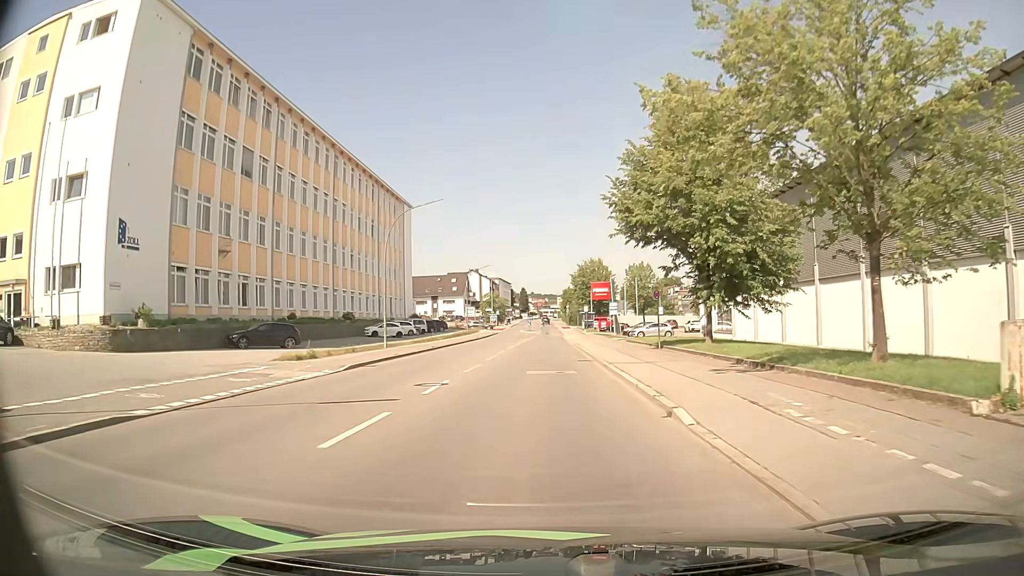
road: tertiary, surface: asphalt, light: Day
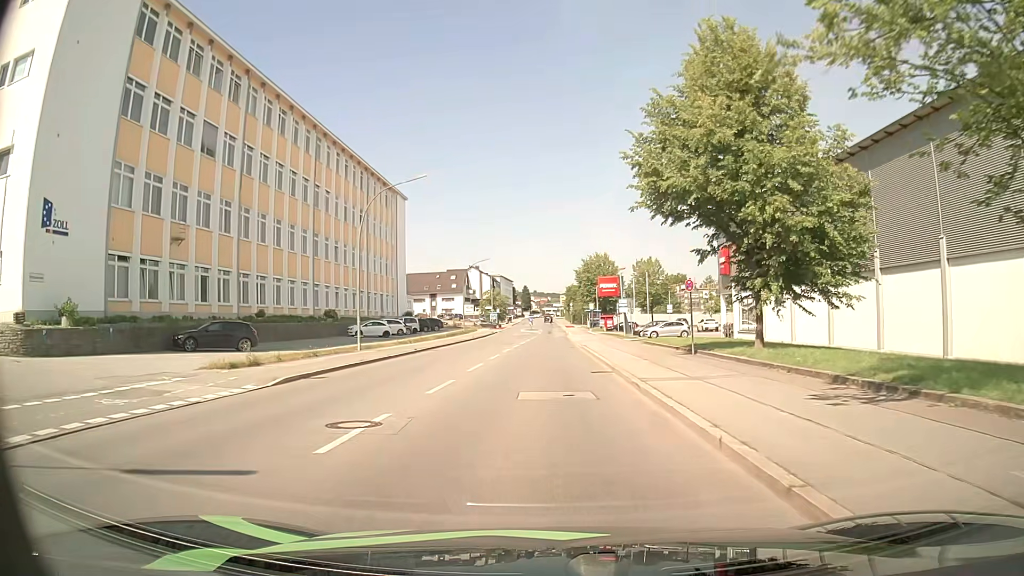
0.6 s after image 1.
(0.0, +6.4) m; 0°
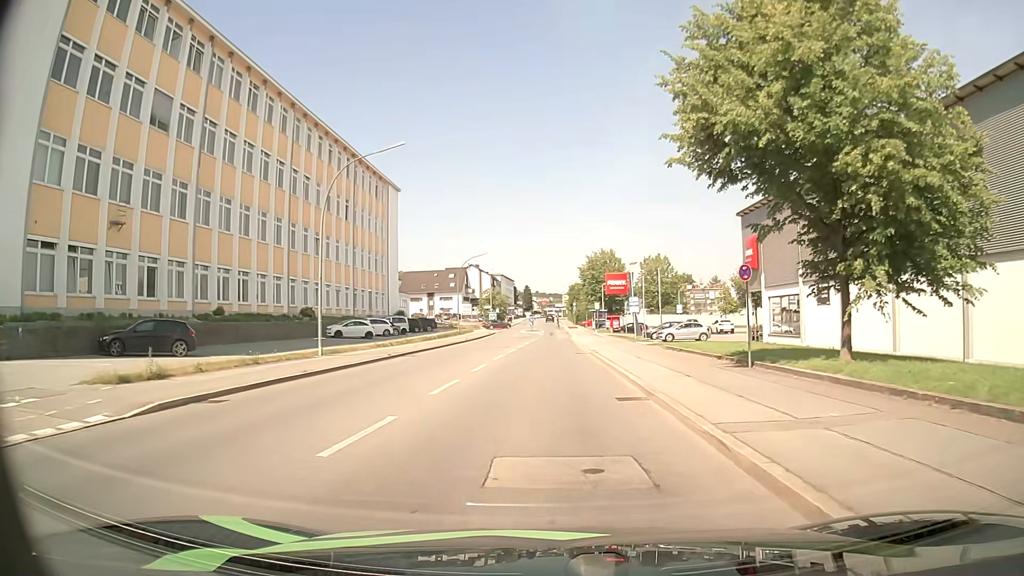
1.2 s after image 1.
(0.0, +6.4) m; 0°
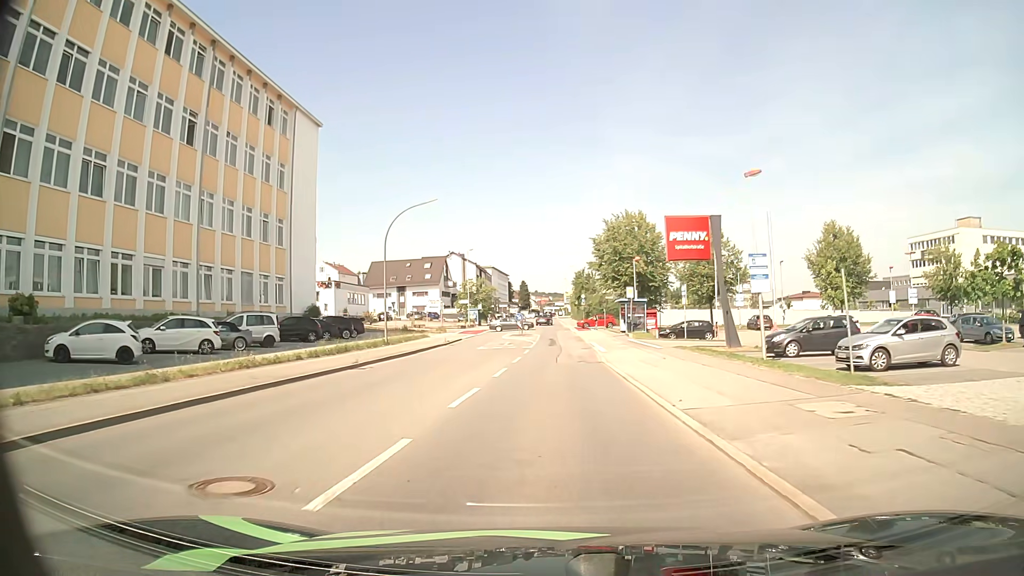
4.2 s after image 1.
(+0.1, +32.6) m; 0°
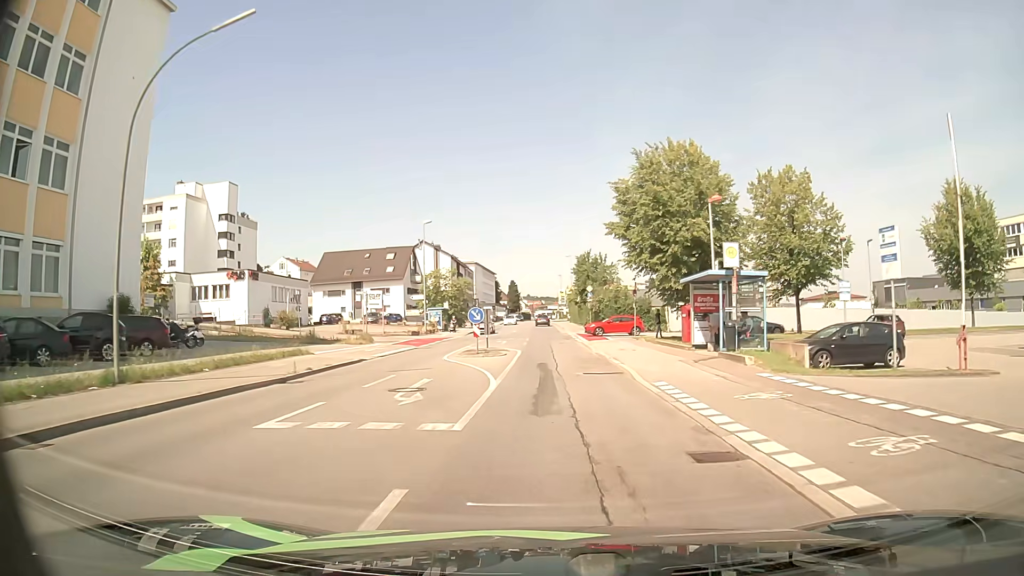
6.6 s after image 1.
(+0.1, +26.8) m; 0°
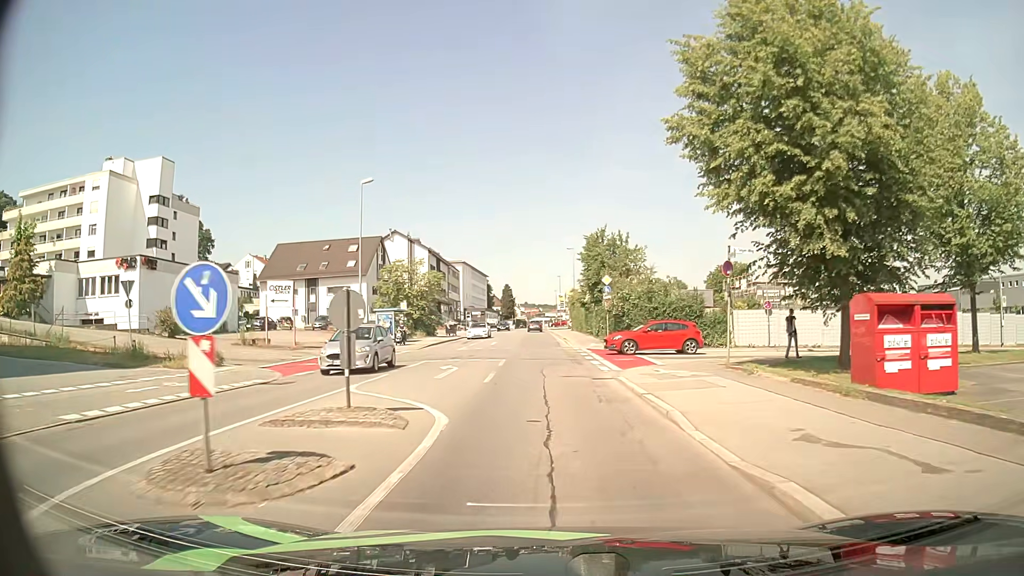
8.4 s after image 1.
(+0.2, +20.4) m; +1°
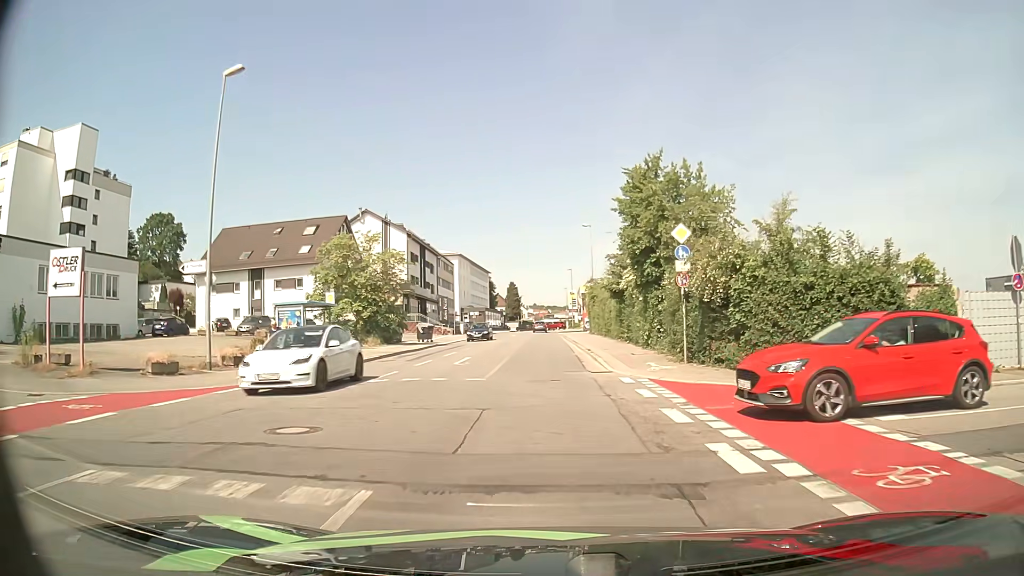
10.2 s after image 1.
(-0.3, +20.2) m; -1°
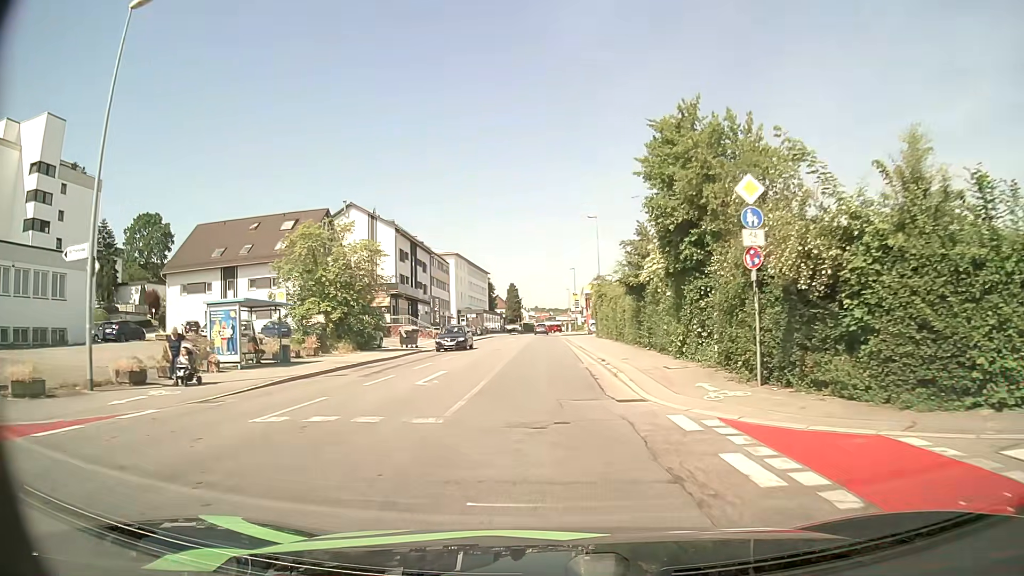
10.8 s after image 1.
(0.0, +6.7) m; -1°
(0, +10) (0, +20) (0, +30) (0, +40) (0, +50) (0, +60) (0, +70) (0, +80) (0, +90) (0, +100) m
